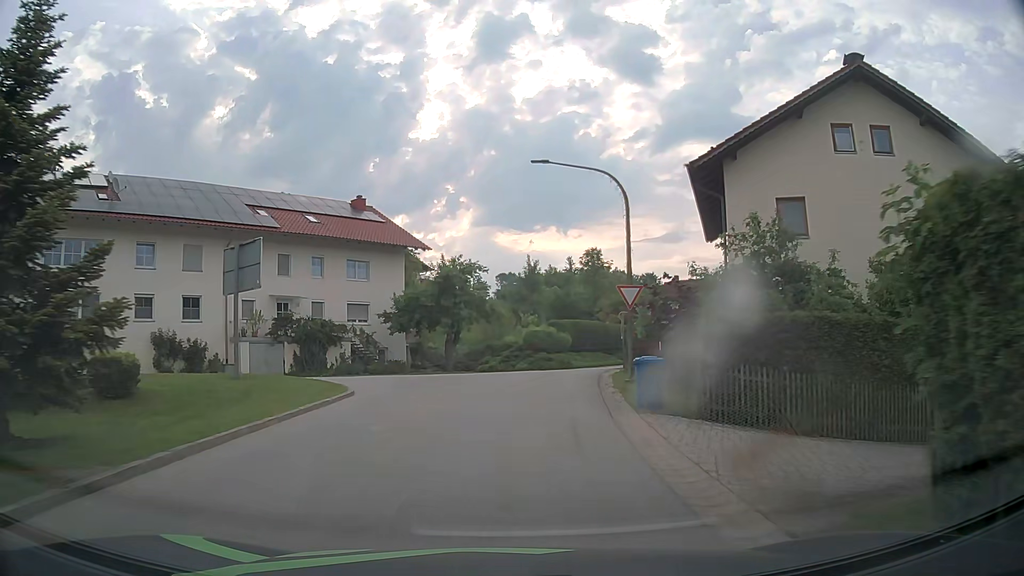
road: tertiary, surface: asphalt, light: Day
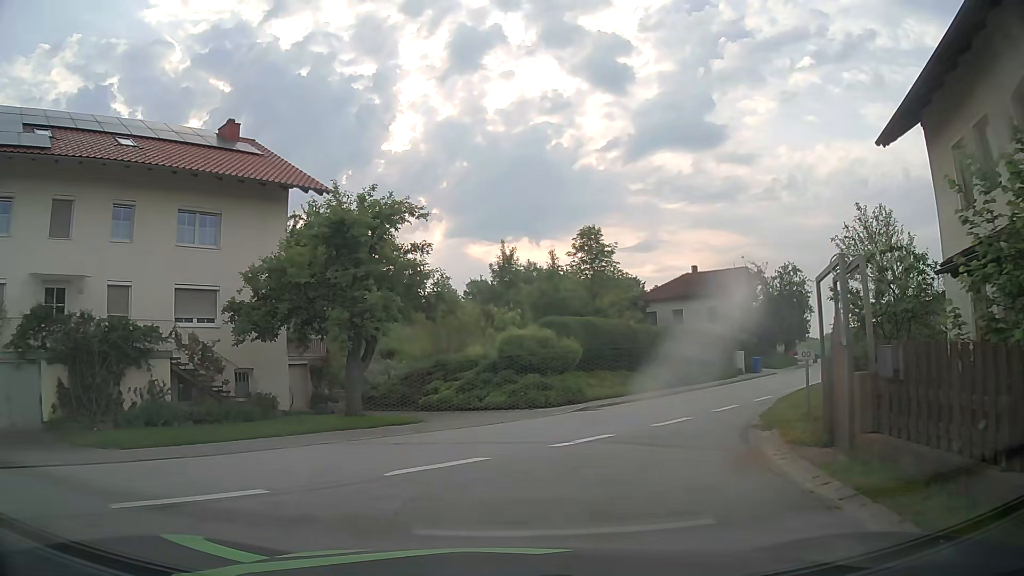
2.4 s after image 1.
(+0.2, +18.5) m; +3°
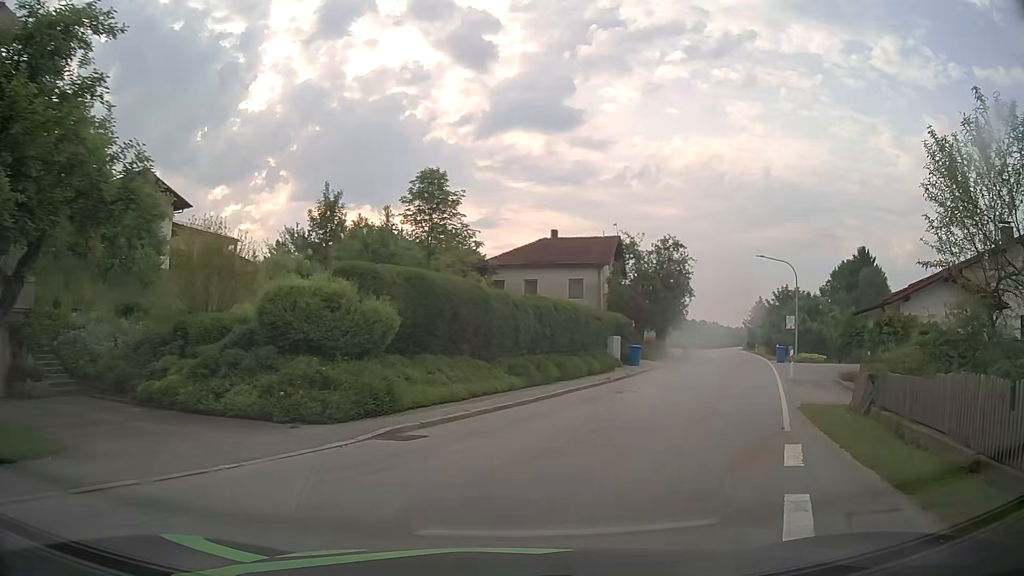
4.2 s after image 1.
(+1.1, +10.7) m; +14°
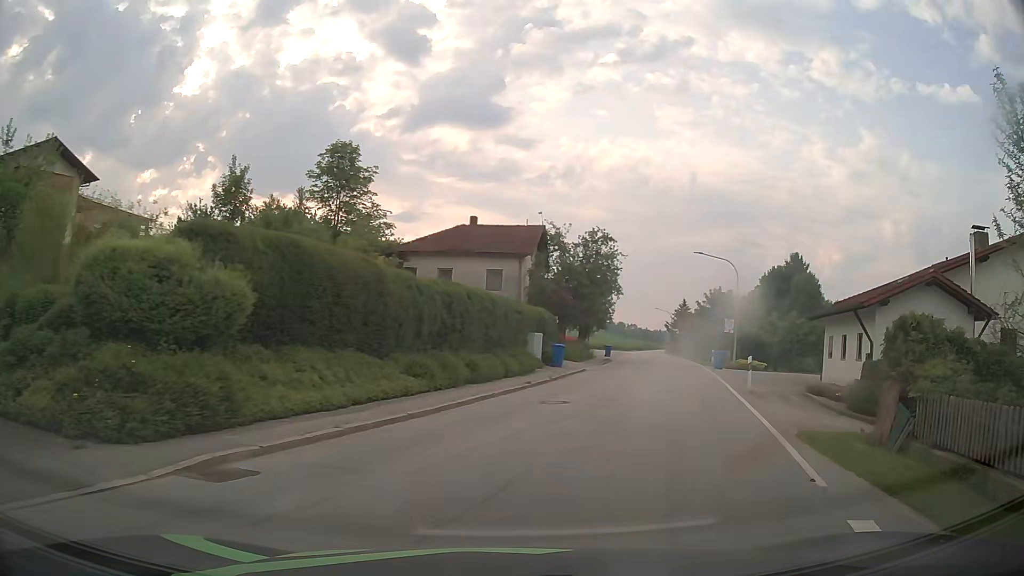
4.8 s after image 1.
(+0.2, +4.2) m; +7°
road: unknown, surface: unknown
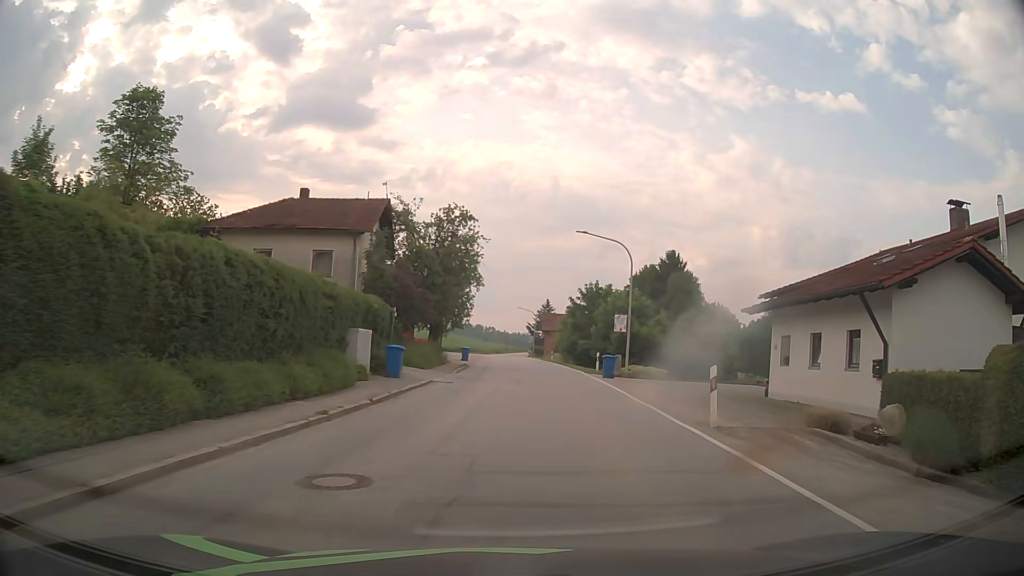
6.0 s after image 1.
(+1.1, +9.4) m; +12°
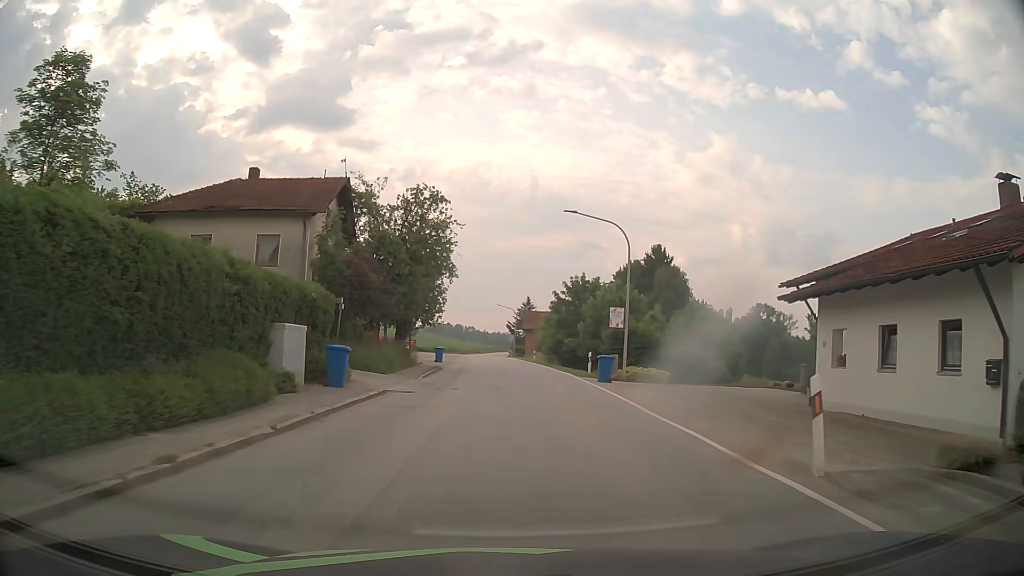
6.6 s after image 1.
(+0.1, +5.2) m; +2°
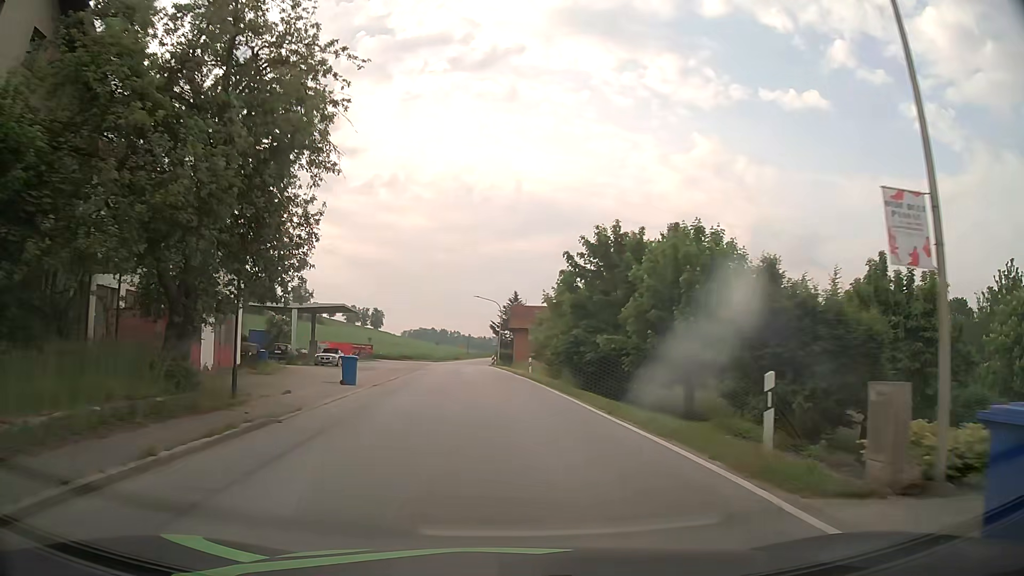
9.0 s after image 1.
(+0.4, +24.0) m; +1°
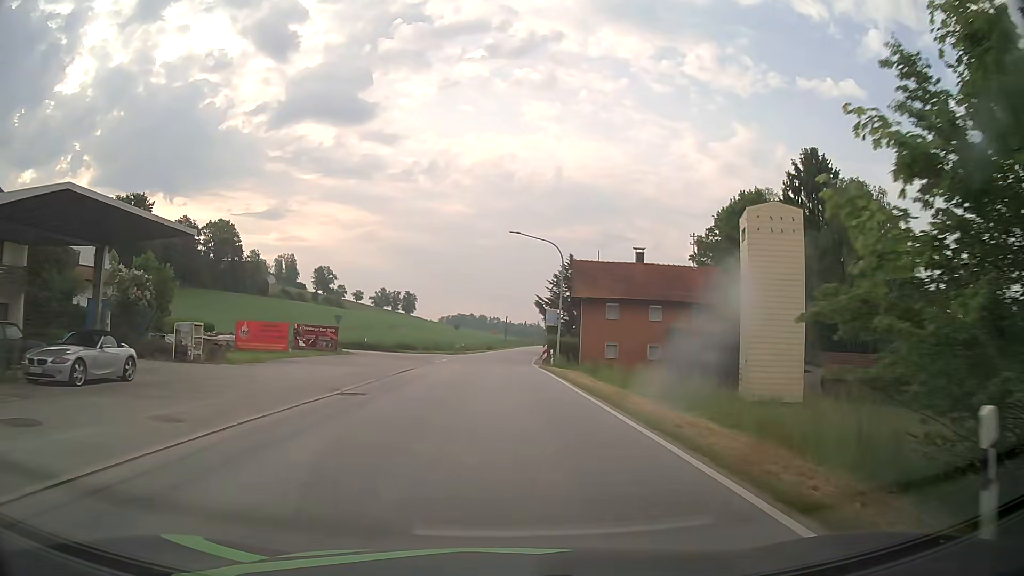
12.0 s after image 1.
(-1.0, +34.6) m; -3°
